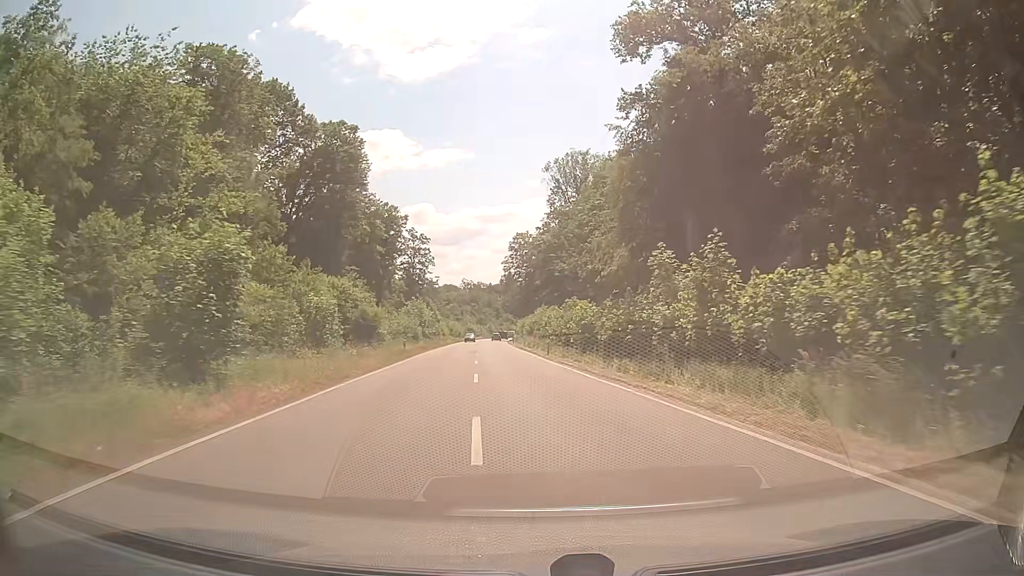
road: secondary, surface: asphalt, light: Day
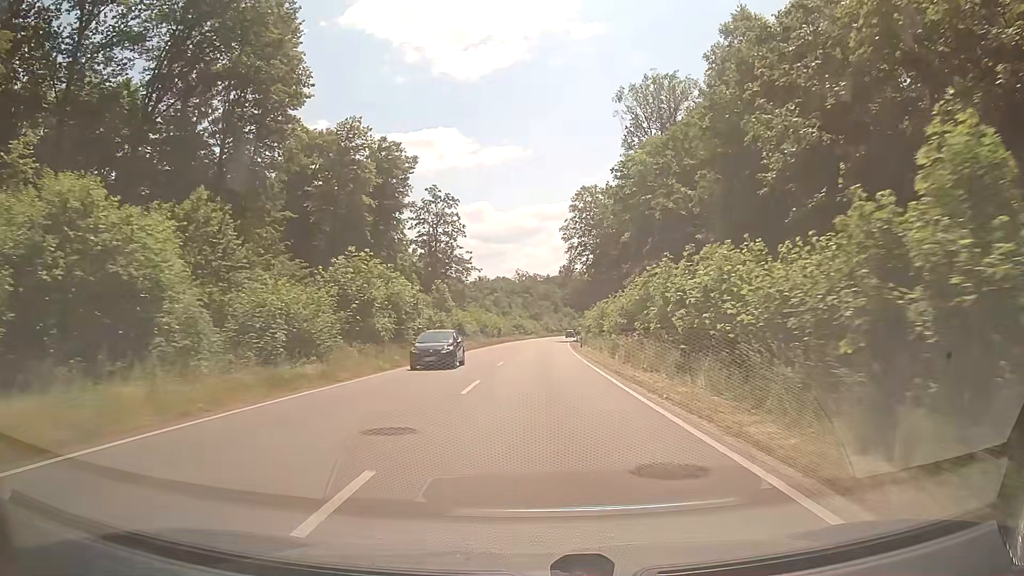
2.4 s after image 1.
(-1.9, +41.0) m; -5°
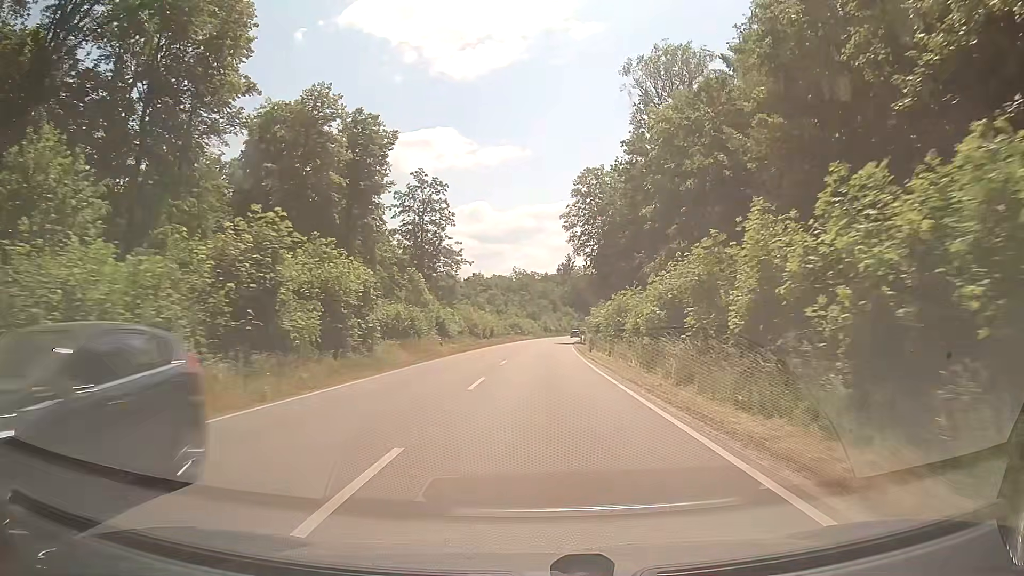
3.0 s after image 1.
(0.0, +10.8) m; 0°
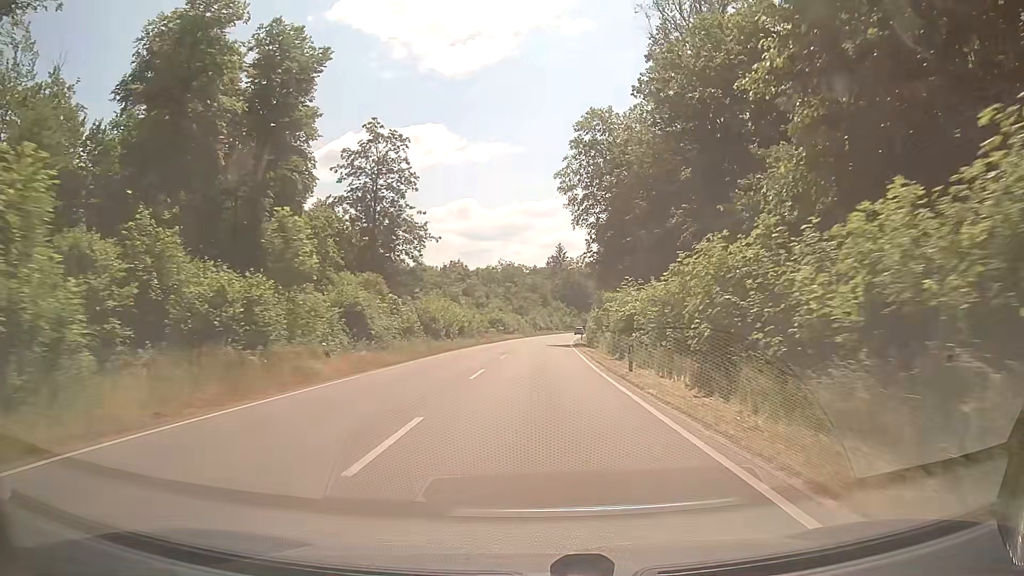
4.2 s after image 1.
(+0.2, +21.5) m; +1°
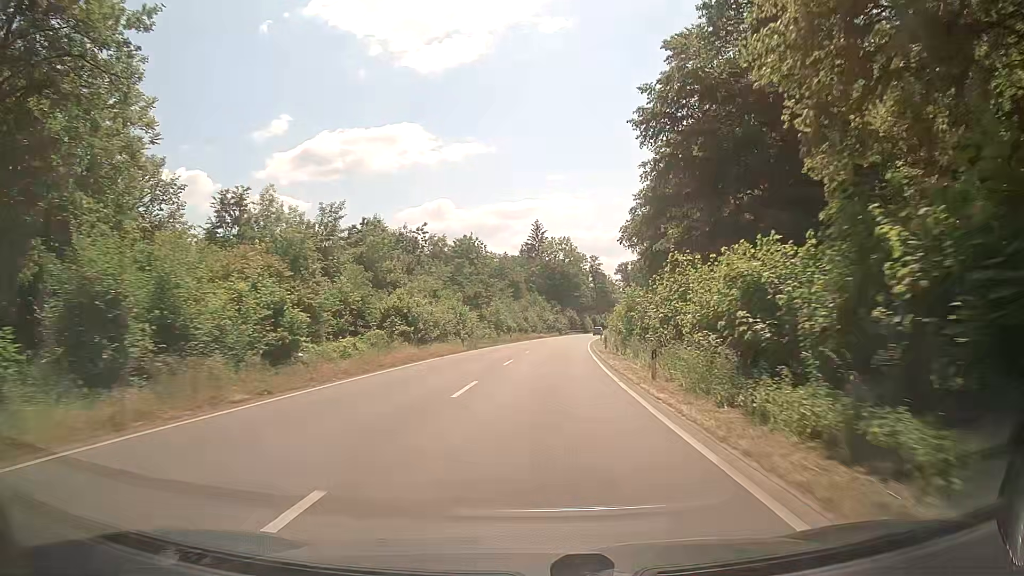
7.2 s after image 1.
(+0.9, +52.8) m; +2°
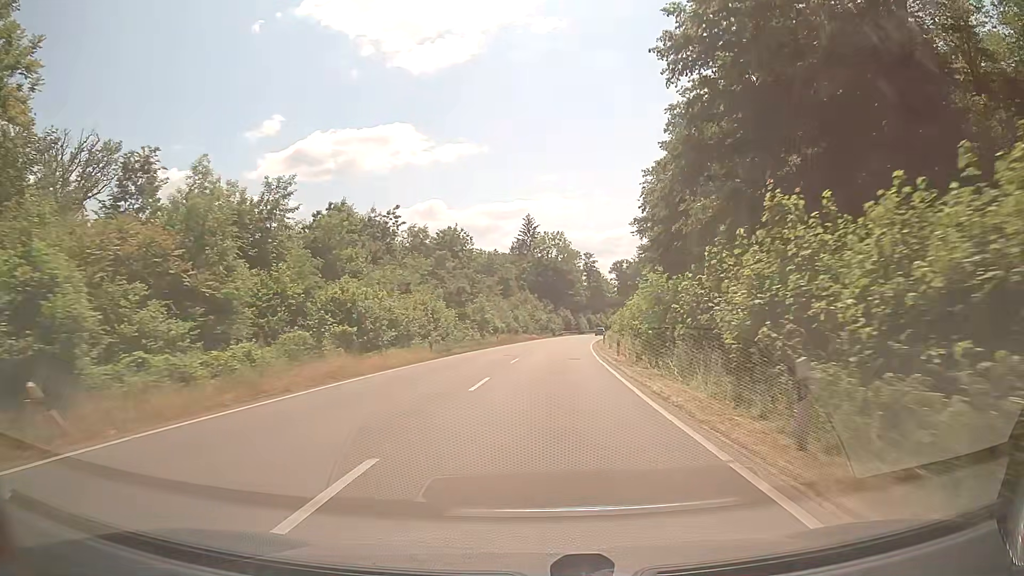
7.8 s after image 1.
(+0.1, +10.5) m; +1°
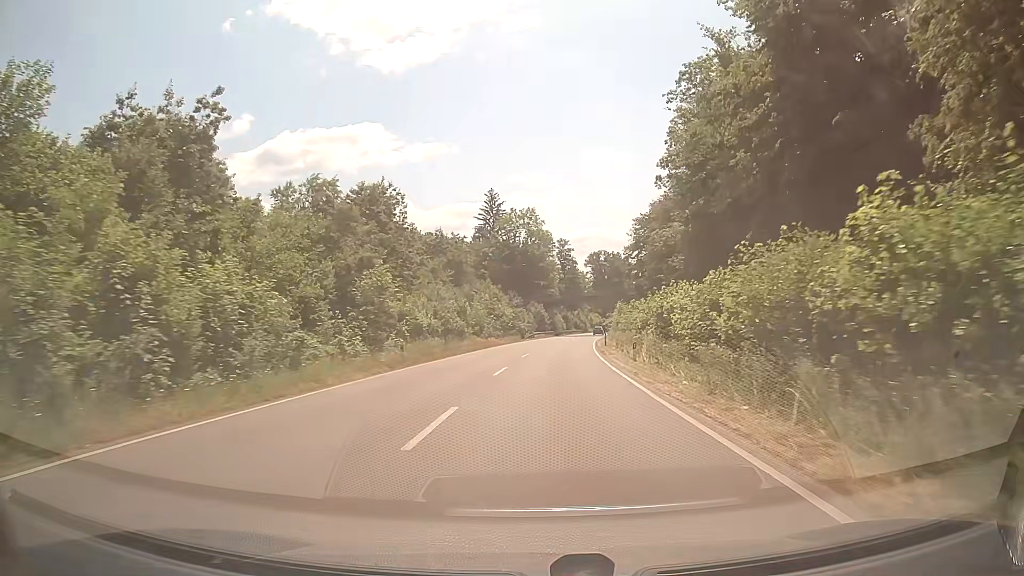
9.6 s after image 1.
(+0.8, +31.4) m; +3°
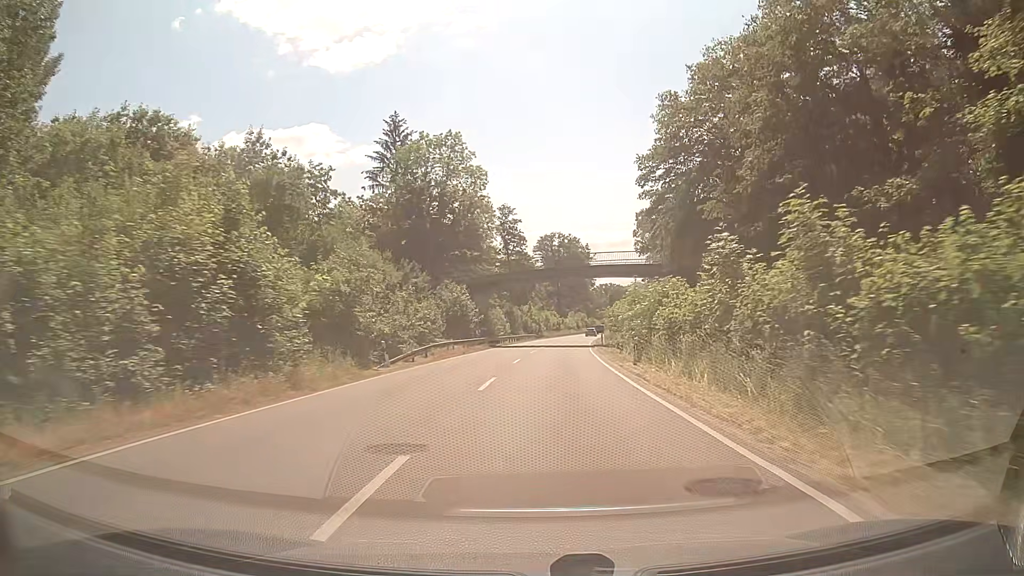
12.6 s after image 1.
(+1.8, +52.2) m; +4°
(0, +10) (0, +20) (+1, +30) (+1, +40) (+2, +50) (+2, +60) (+3, +70) (+4, +80) (+5, +90) (+6, +100) m
